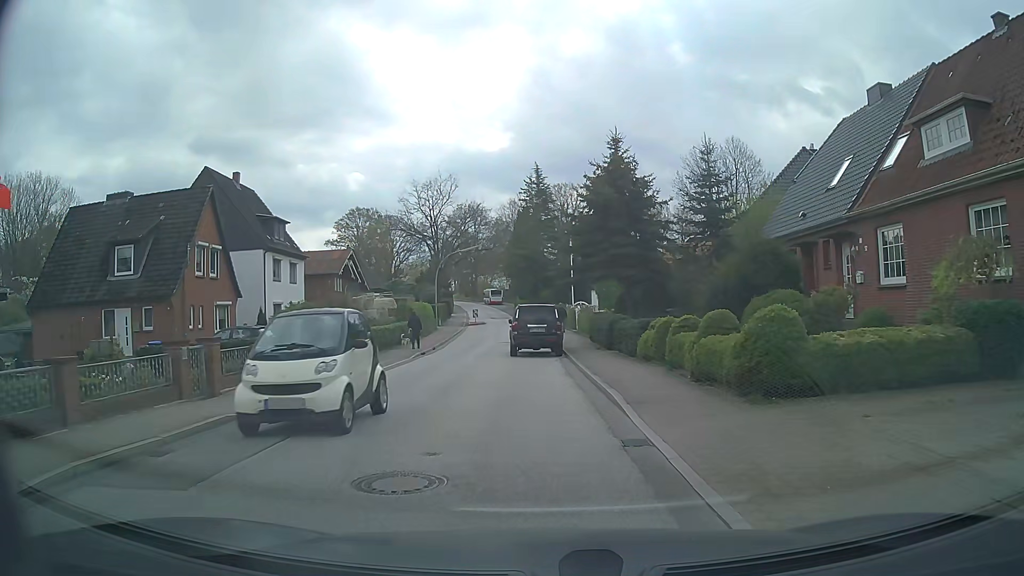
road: tertiary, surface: asphalt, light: Day
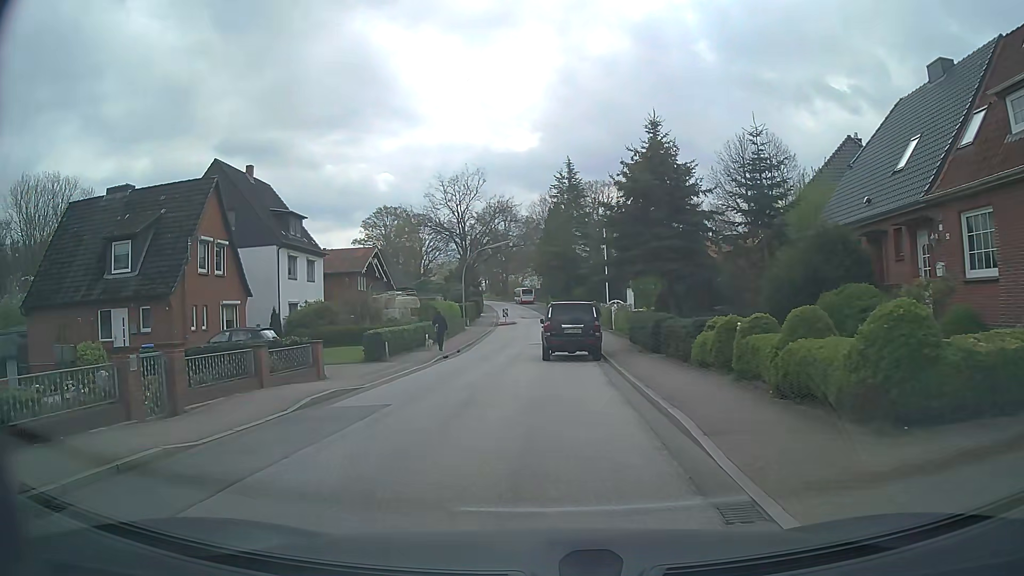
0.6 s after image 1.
(0.0, +2.7) m; -2°
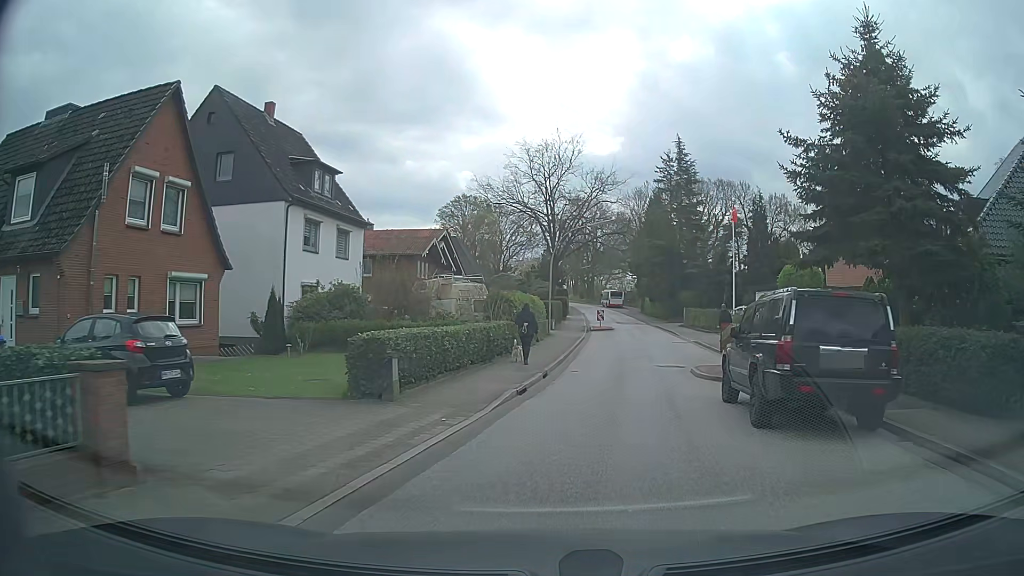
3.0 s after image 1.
(-1.8, +12.8) m; -8°
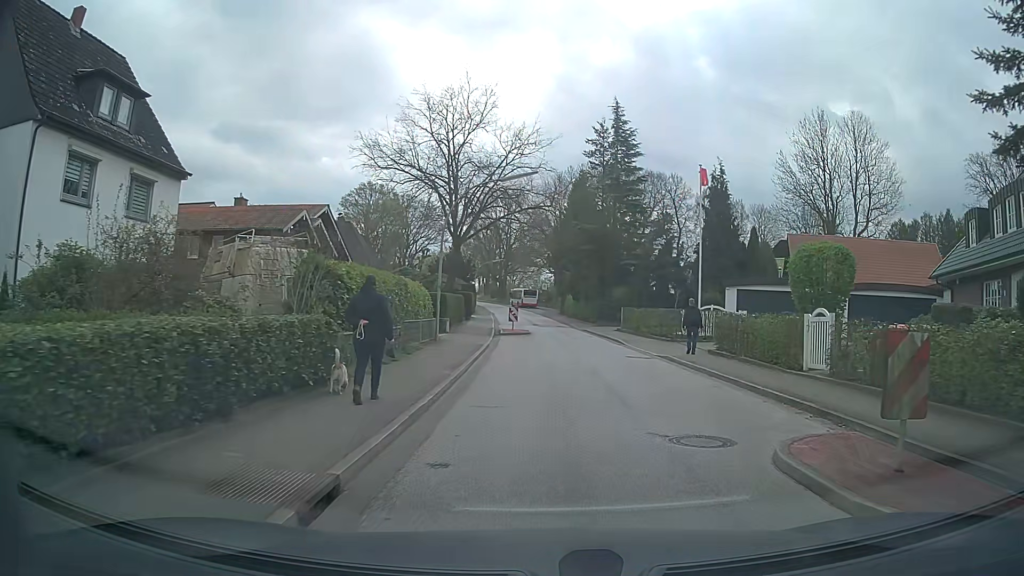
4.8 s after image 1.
(+0.9, +12.3) m; +9°
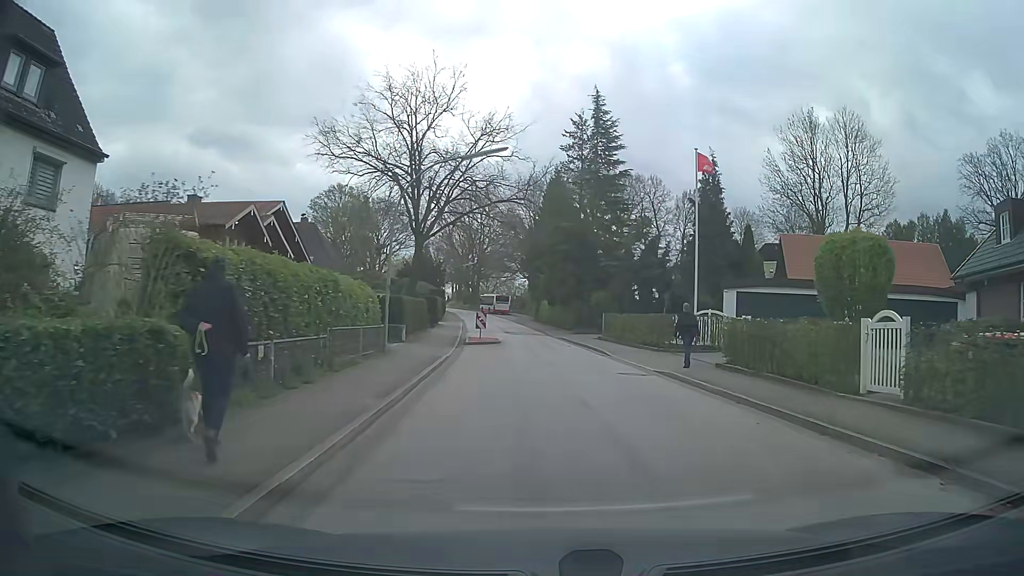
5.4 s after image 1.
(0.0, +4.4) m; +2°
